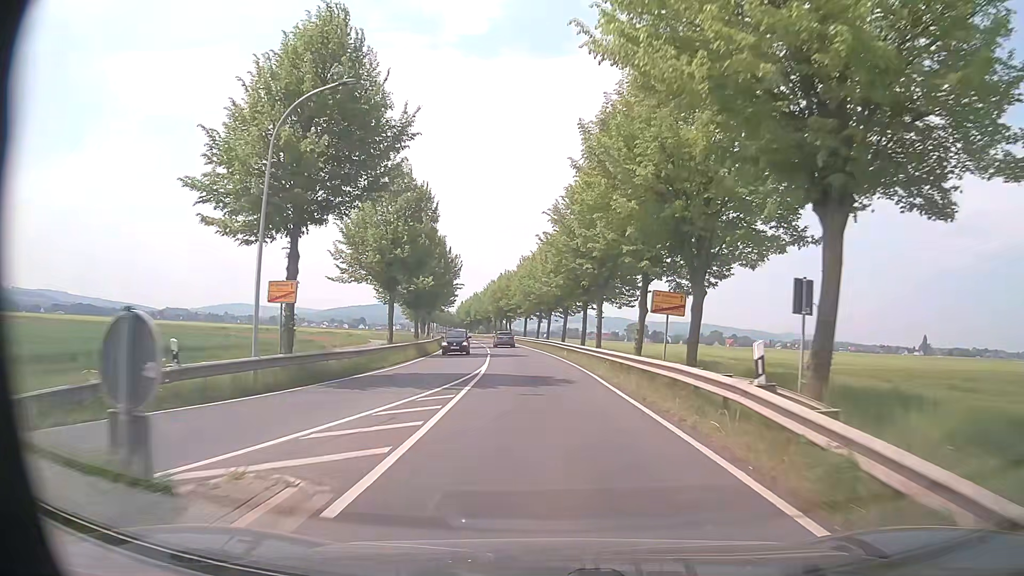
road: primary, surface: asphalt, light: Day
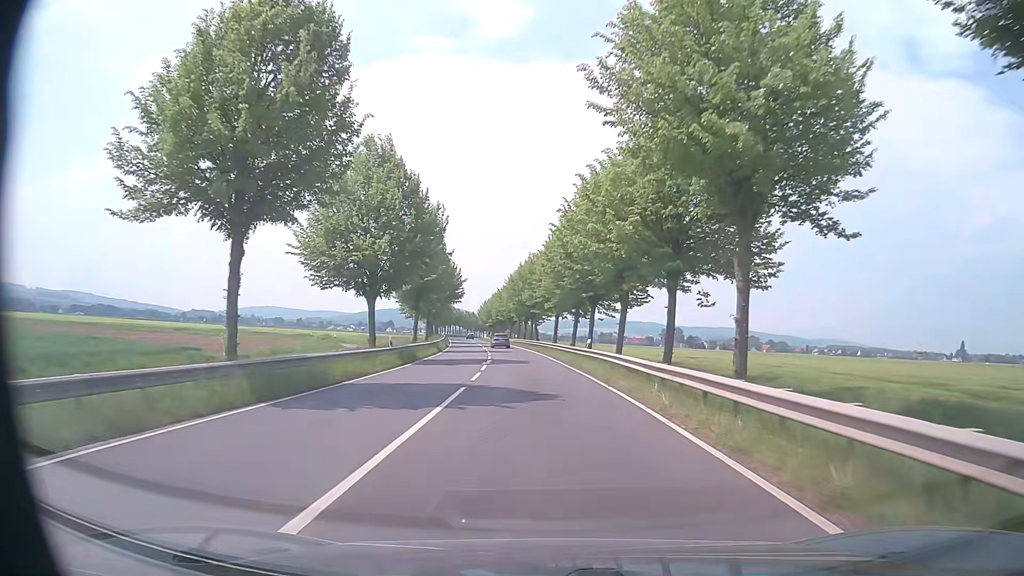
(-0.7, +24.5) m; -3°
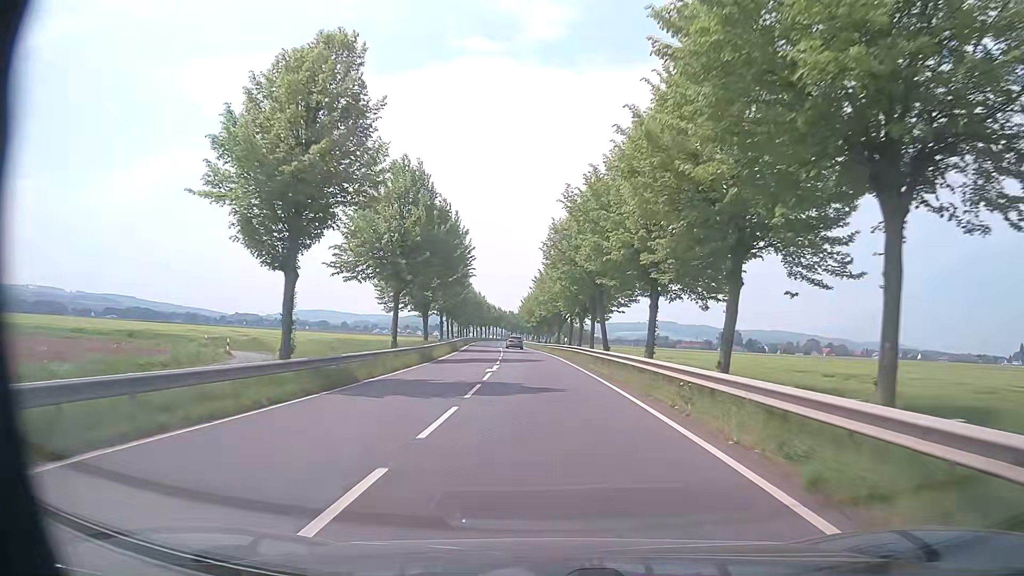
(-1.4, +35.8) m; -4°
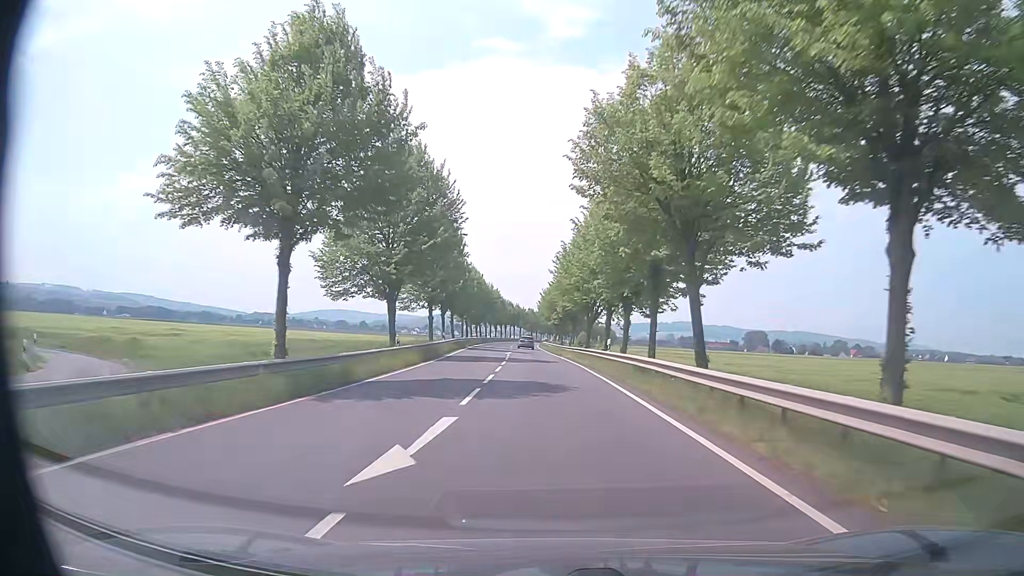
(-0.3, +20.0) m; -2°
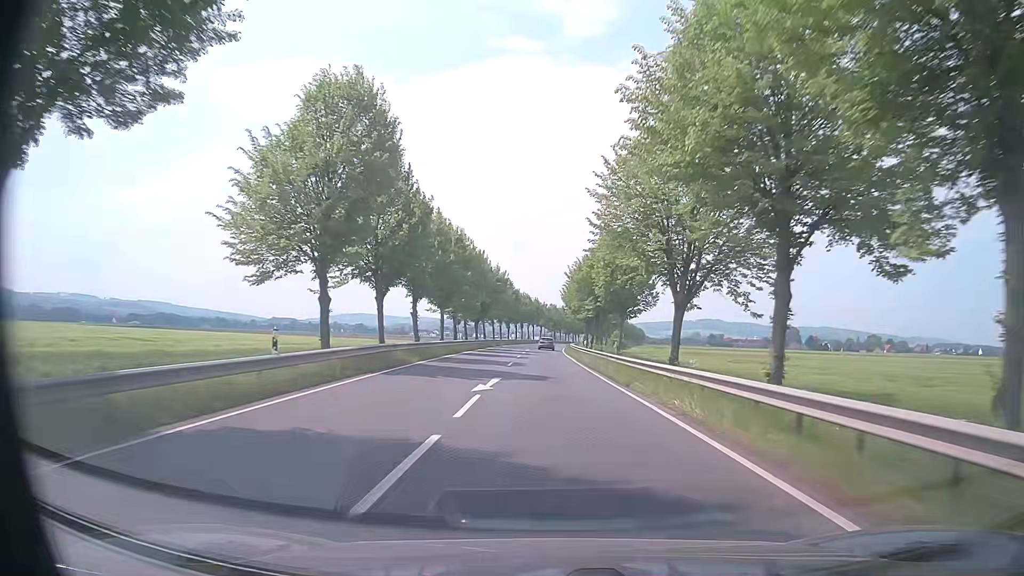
(-0.5, +32.3) m; -2°
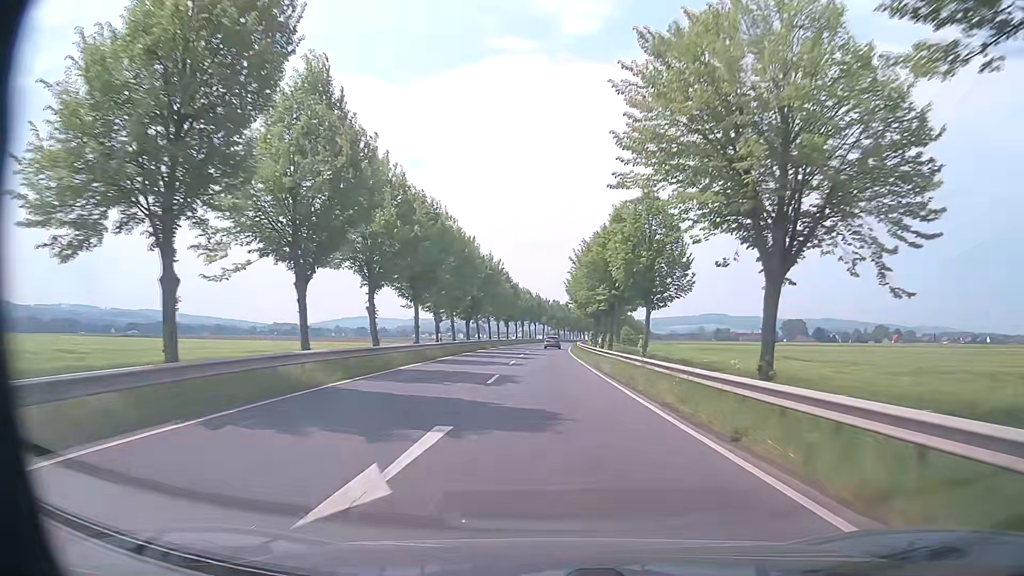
(-0.1, +11.4) m; -1°
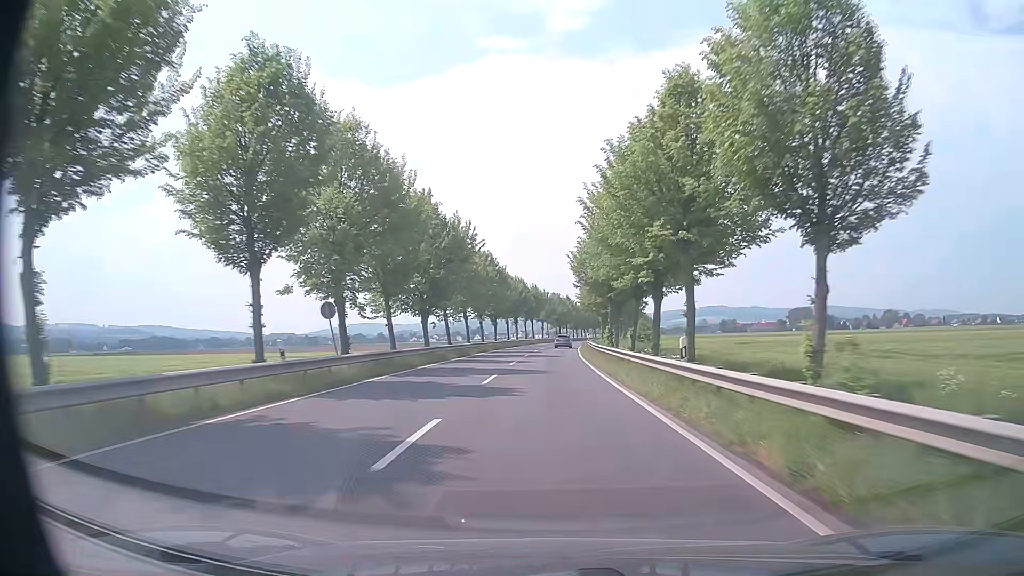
(+0.1, +23.7) m; 0°
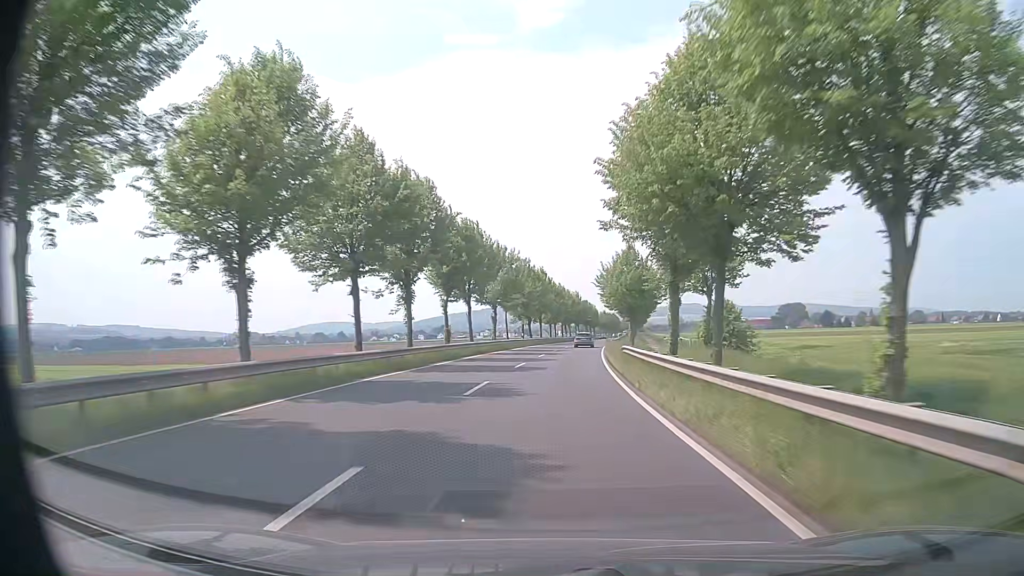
(+0.9, +64.0) m; +2°
(0, +10) (0, +20) (+1, +30) (+1, +40) (+2, +50) (+3, +60) (+4, +70) (+5, +80) (+6, +90) (+7, +100) m
